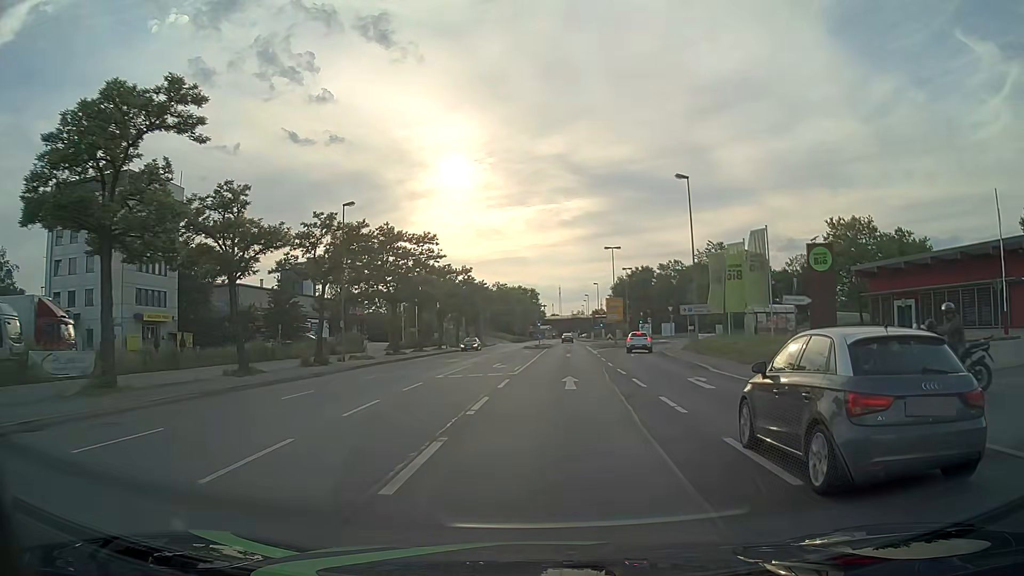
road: primary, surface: asphalt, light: Day
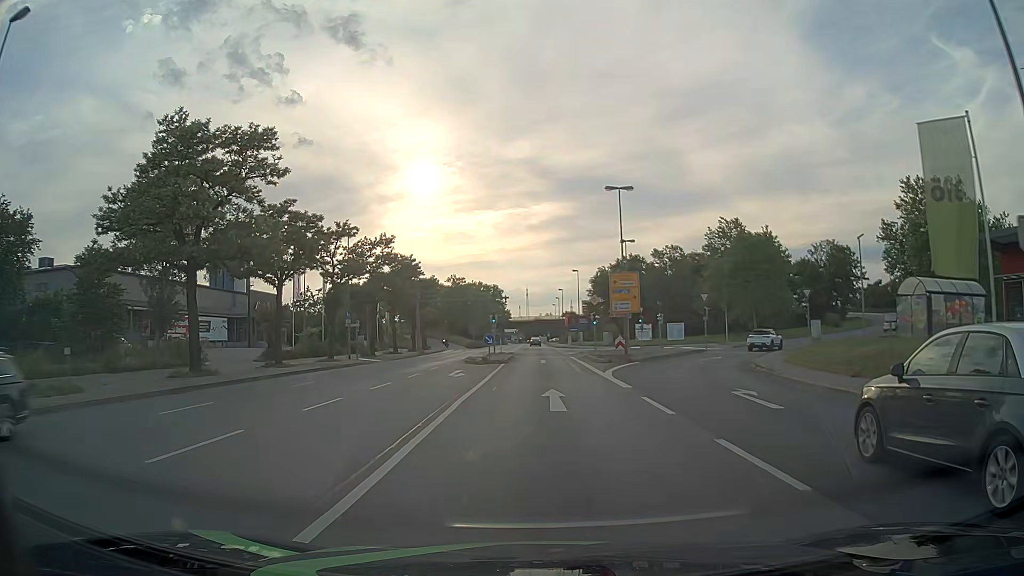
(+1.1, +30.3) m; +3°
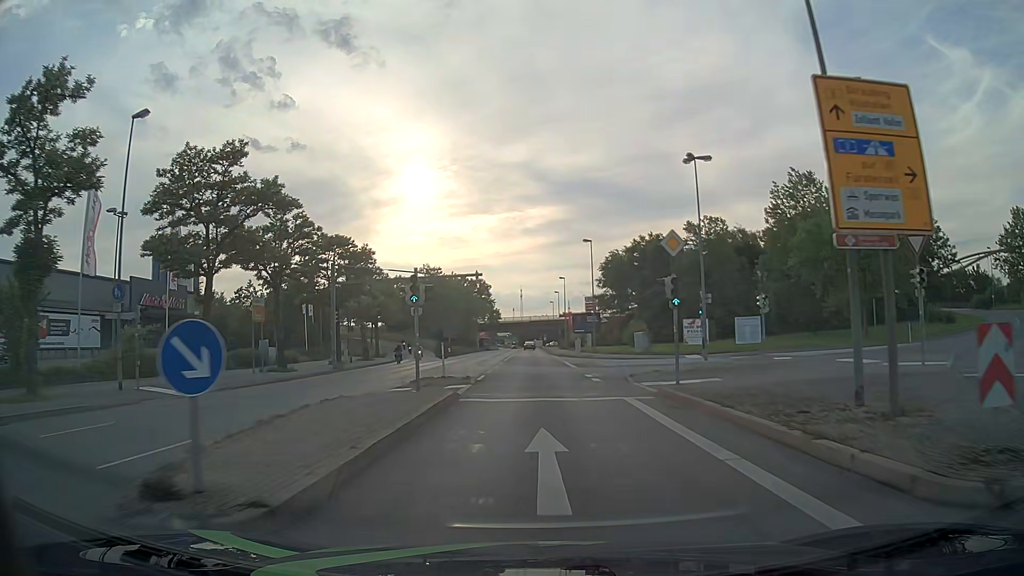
(+0.2, +30.4) m; 0°
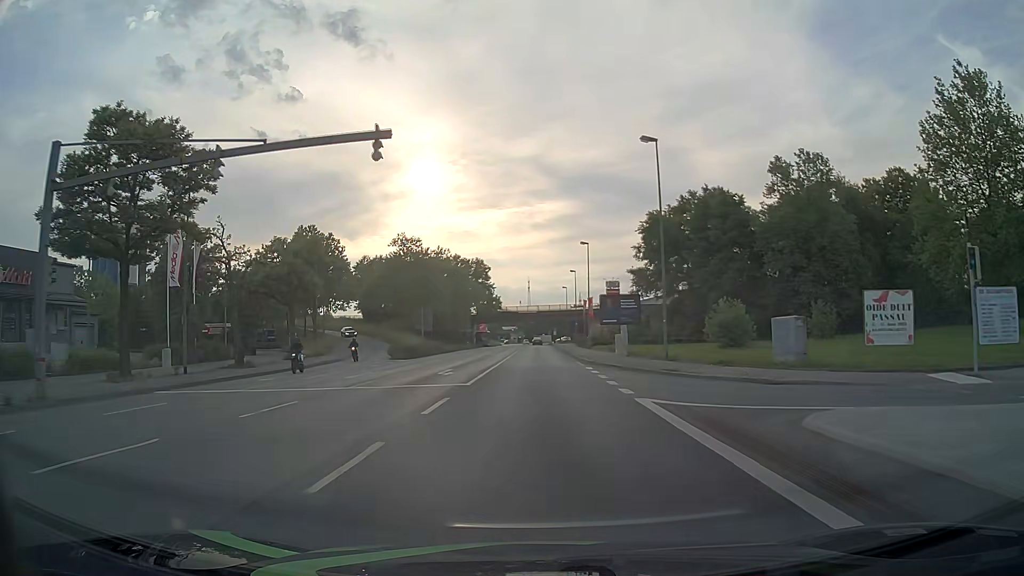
(-0.1, +30.4) m; -1°
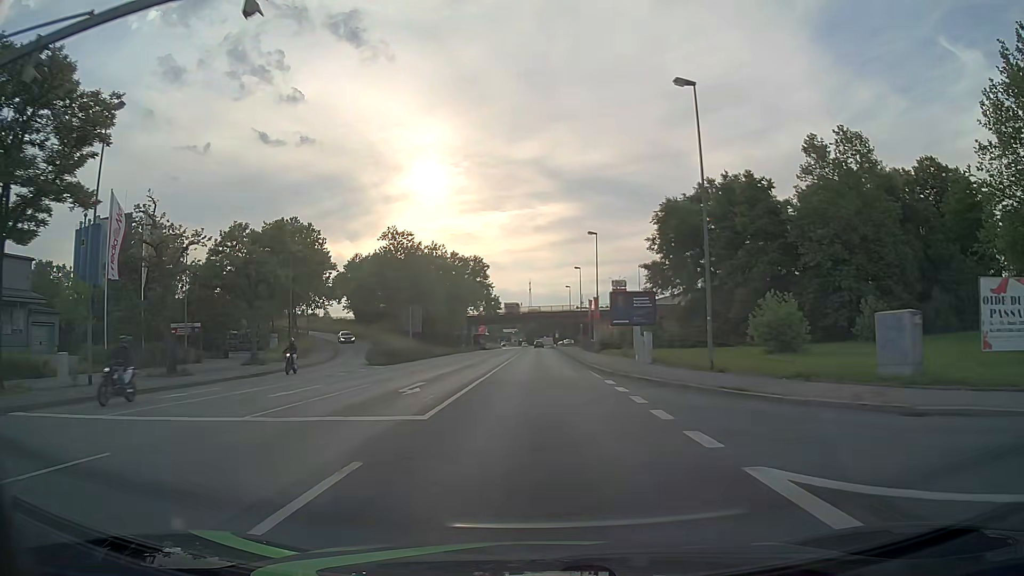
(0.0, +7.6) m; 0°
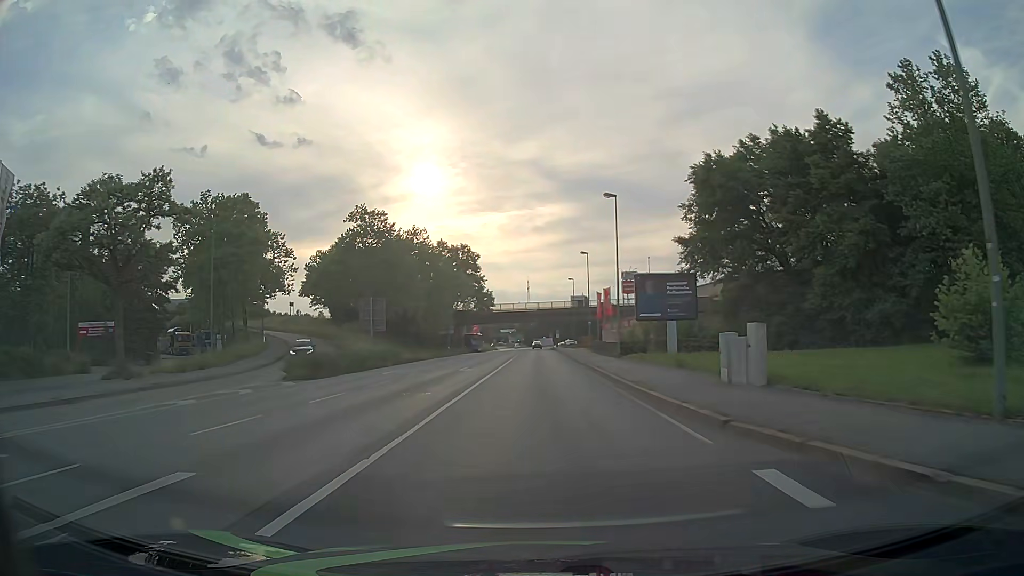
(0.0, +15.2) m; 0°
(0, +10) (0, +20) (0, +30) (0, +40) (0, +50) (0, +60) (0, +70) (0, +80) (0, +90) (0, +100) m
